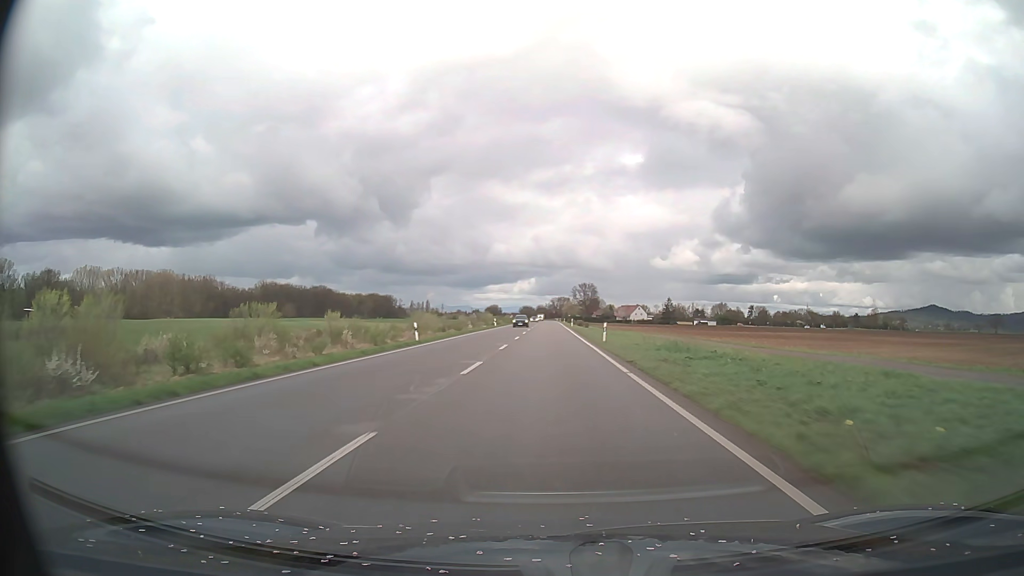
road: primary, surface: asphalt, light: Day
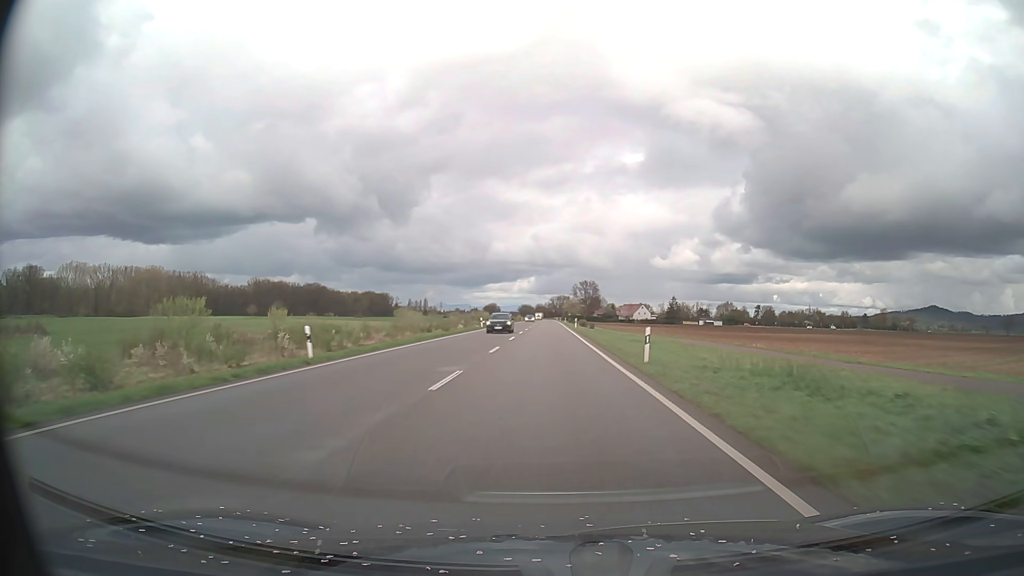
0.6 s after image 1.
(0.0, +15.6) m; 0°
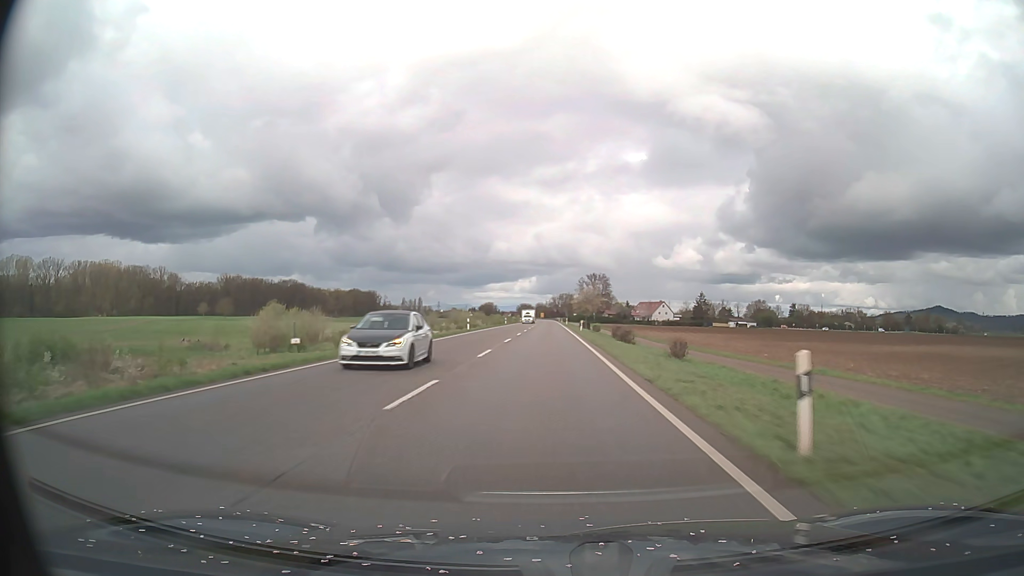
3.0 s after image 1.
(0.0, +62.5) m; 0°
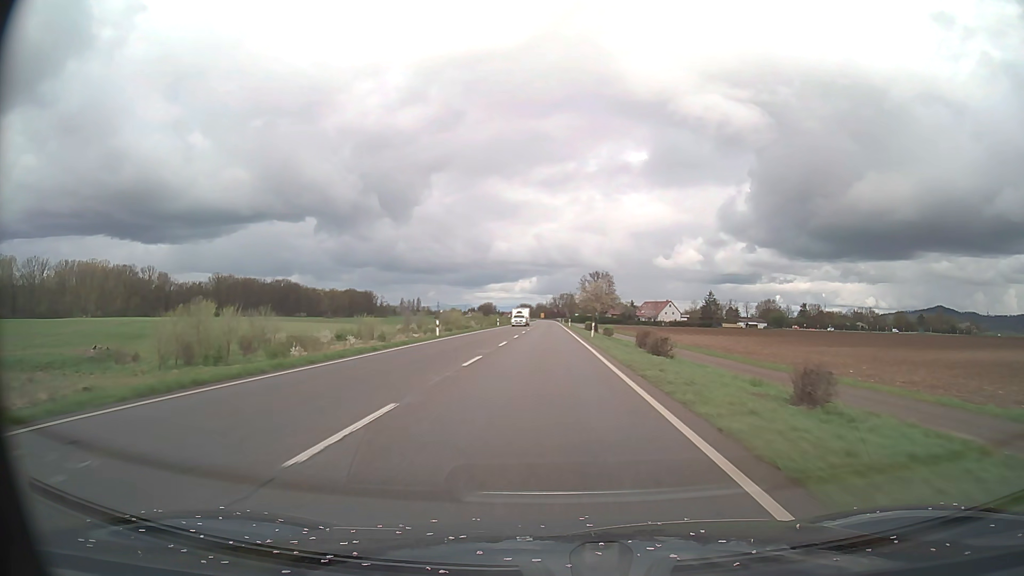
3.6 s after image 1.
(0.0, +15.6) m; 0°
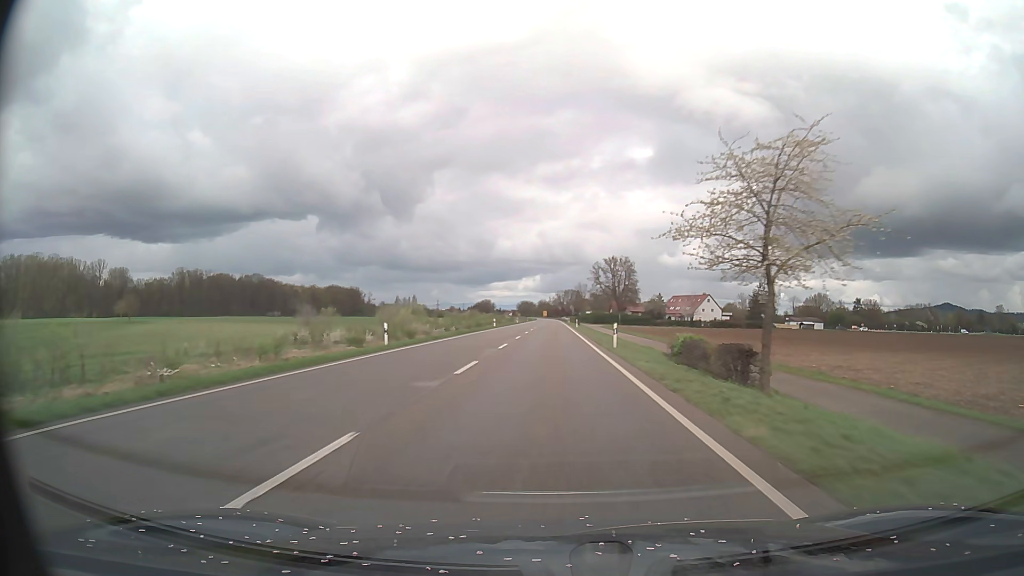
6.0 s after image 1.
(-0.1, +62.6) m; 0°
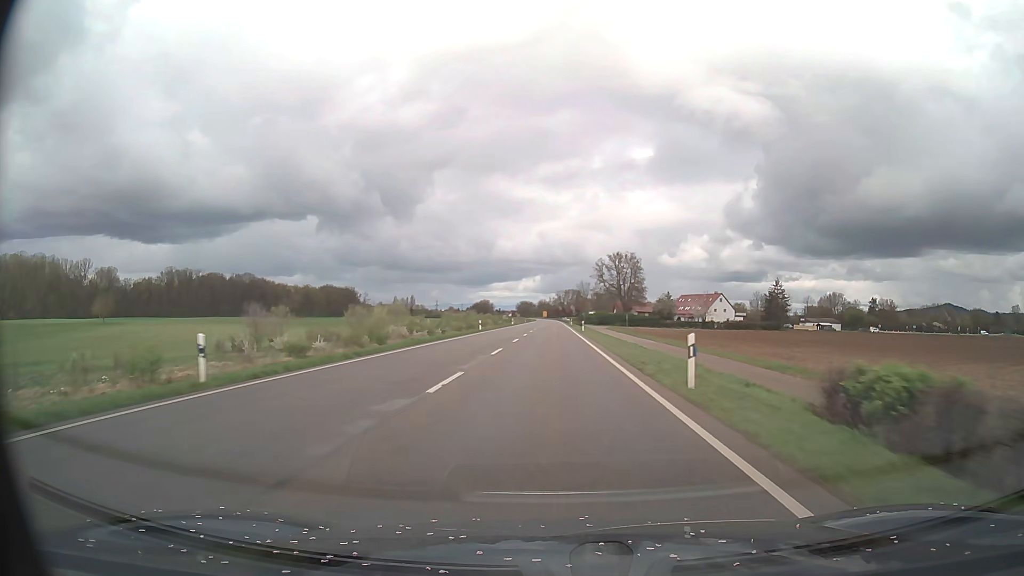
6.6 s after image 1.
(0.0, +15.7) m; 0°
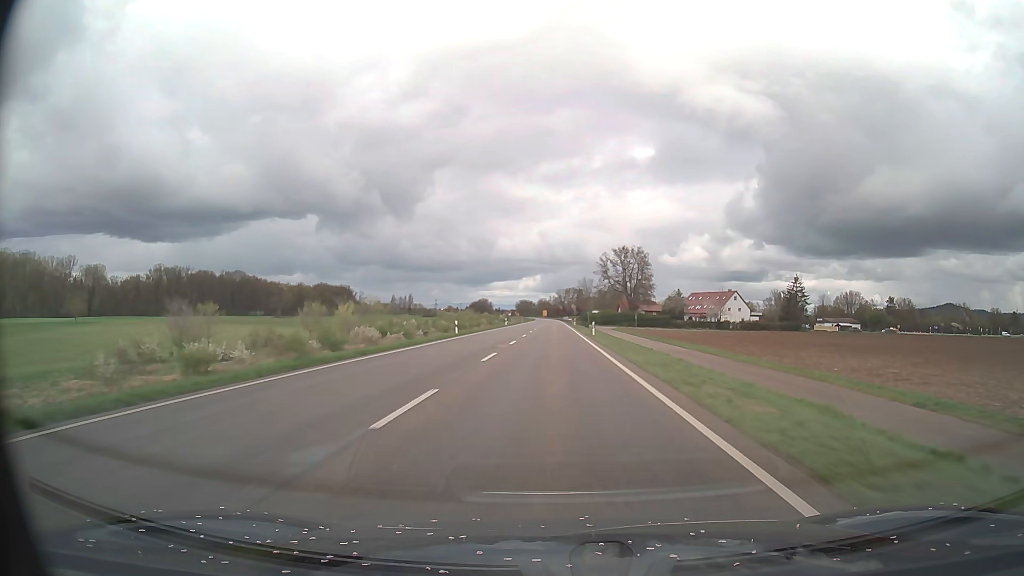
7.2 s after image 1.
(0.0, +15.7) m; 0°
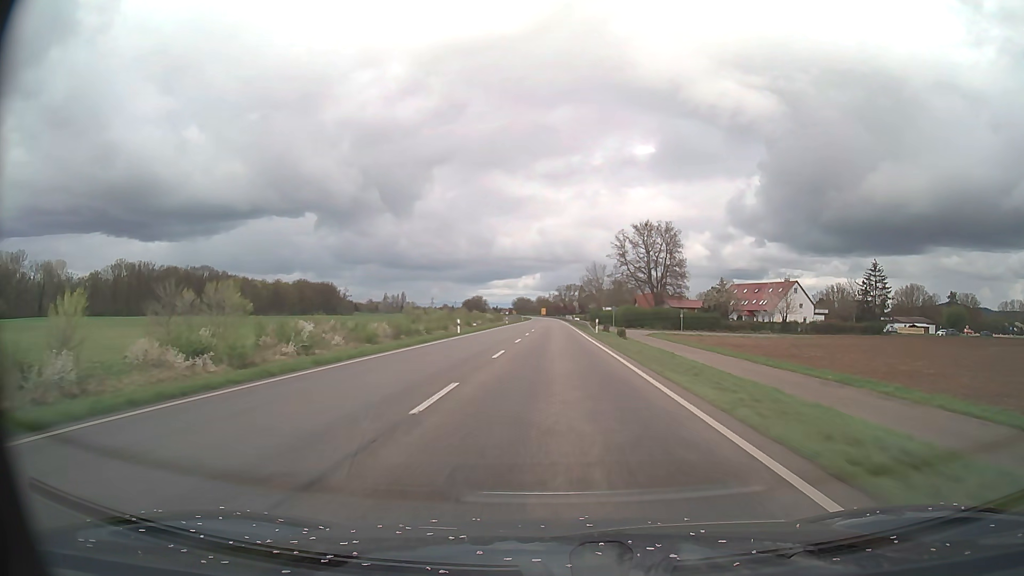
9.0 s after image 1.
(0.0, +47.0) m; 0°
(0, +10) (0, +20) (0, +30) (0, +40) (0, +50) (0, +60) (0, +70) (0, +80) (0, +90) (0, +100) m
